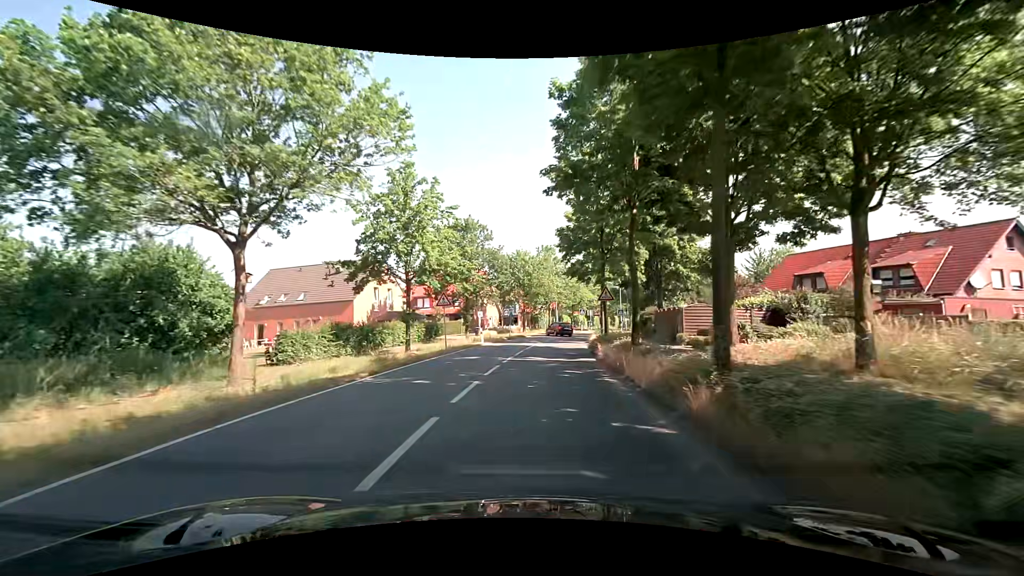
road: secondary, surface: asphalt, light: Day
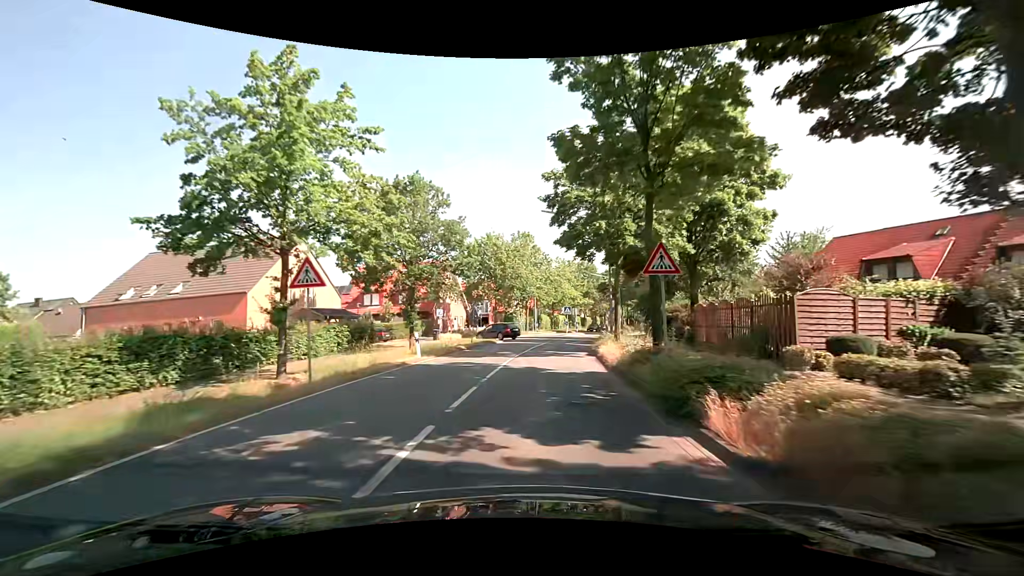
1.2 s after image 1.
(+0.3, +13.7) m; +2°
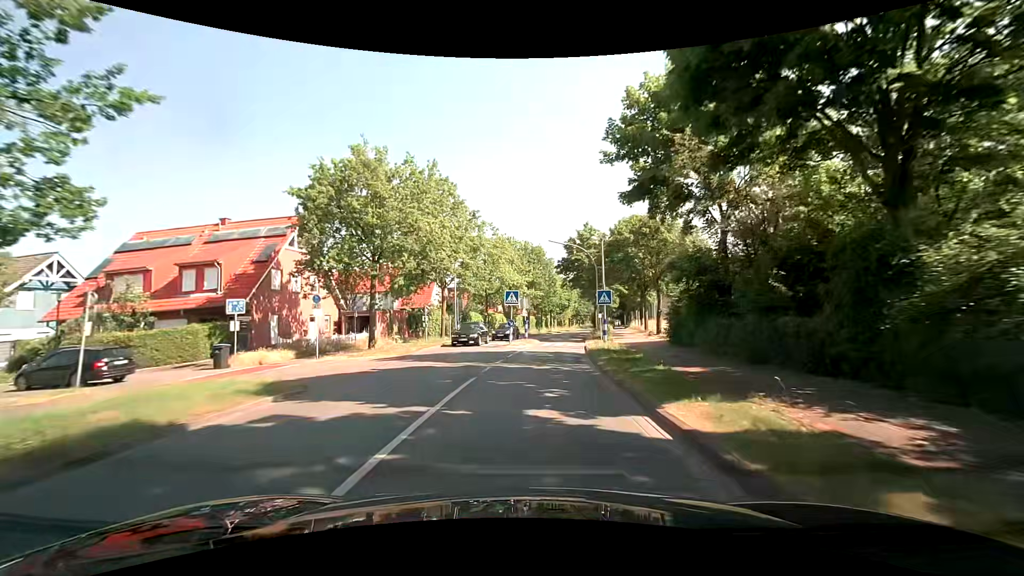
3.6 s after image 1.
(+1.9, +27.3) m; +9°
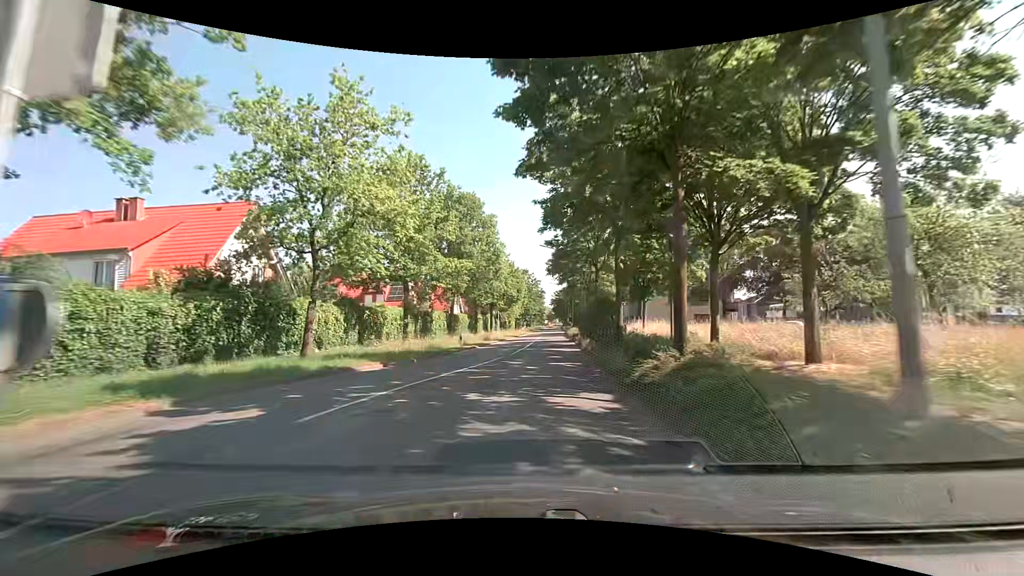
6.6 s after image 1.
(+1.8, +35.4) m; +6°
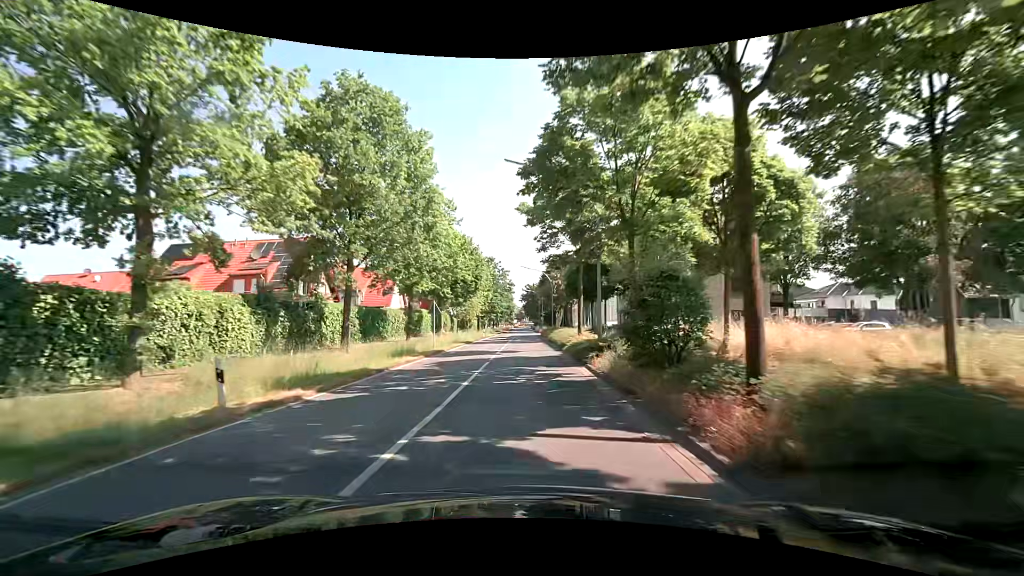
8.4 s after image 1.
(+0.7, +22.0) m; +3°
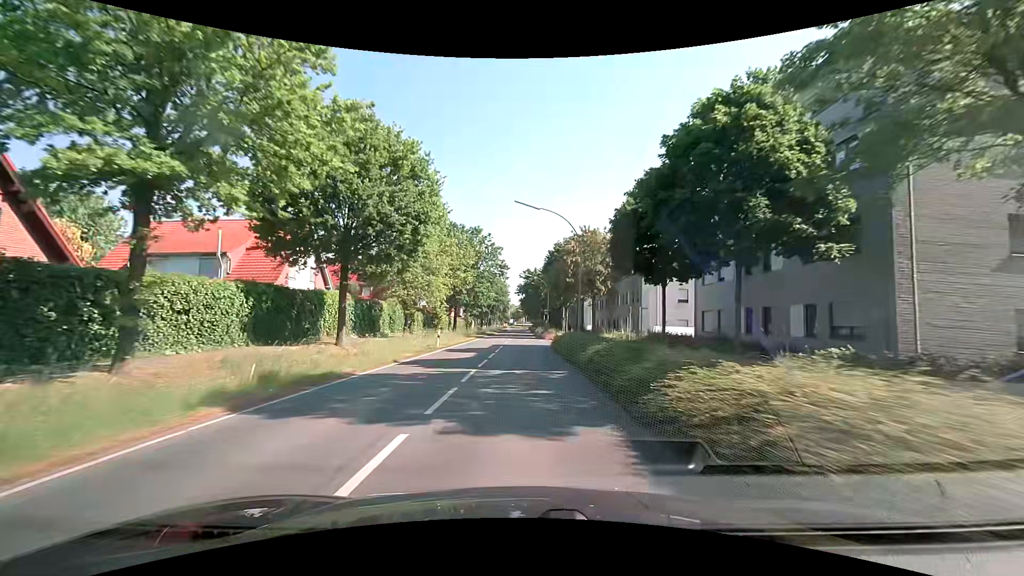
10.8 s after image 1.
(+0.4, +30.2) m; +1°
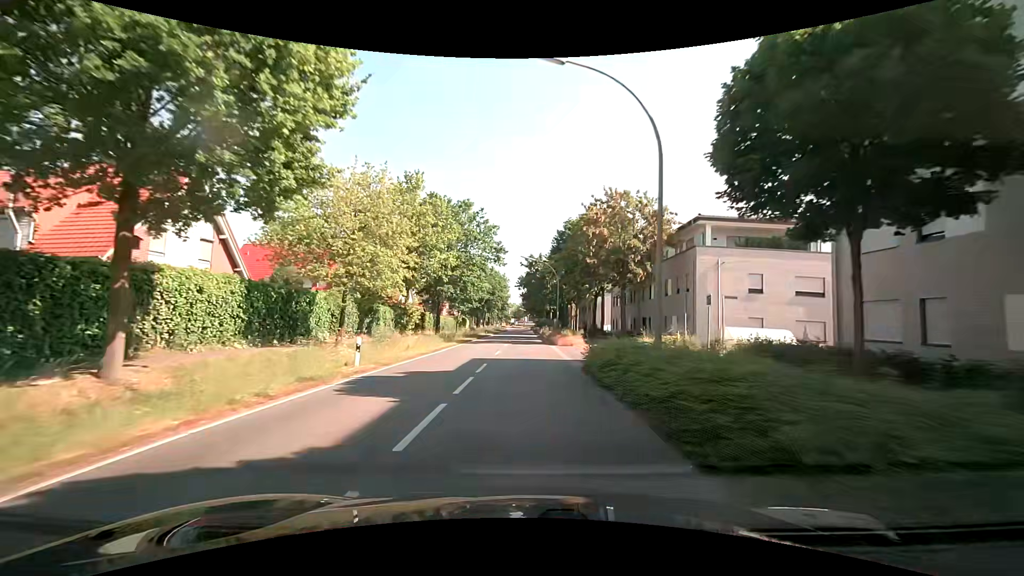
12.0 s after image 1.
(-0.1, +15.3) m; -1°
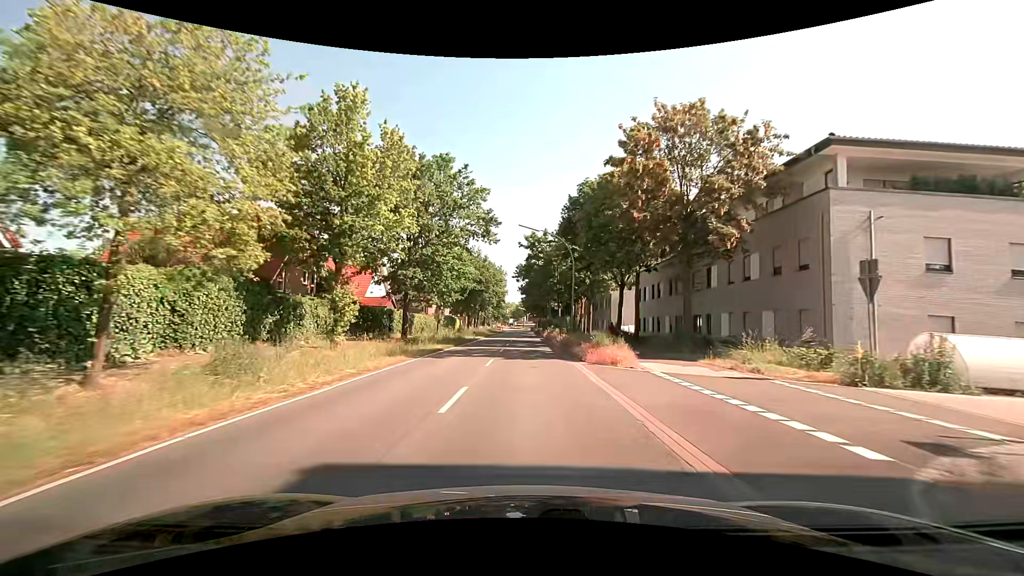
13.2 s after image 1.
(0.0, +15.4) m; 0°
(0, +10) (0, +20) (0, +30) (0, +40) (0, +50) (0, +60) (0, +70) (0, +80) (0, +90) (+1, +100) m
